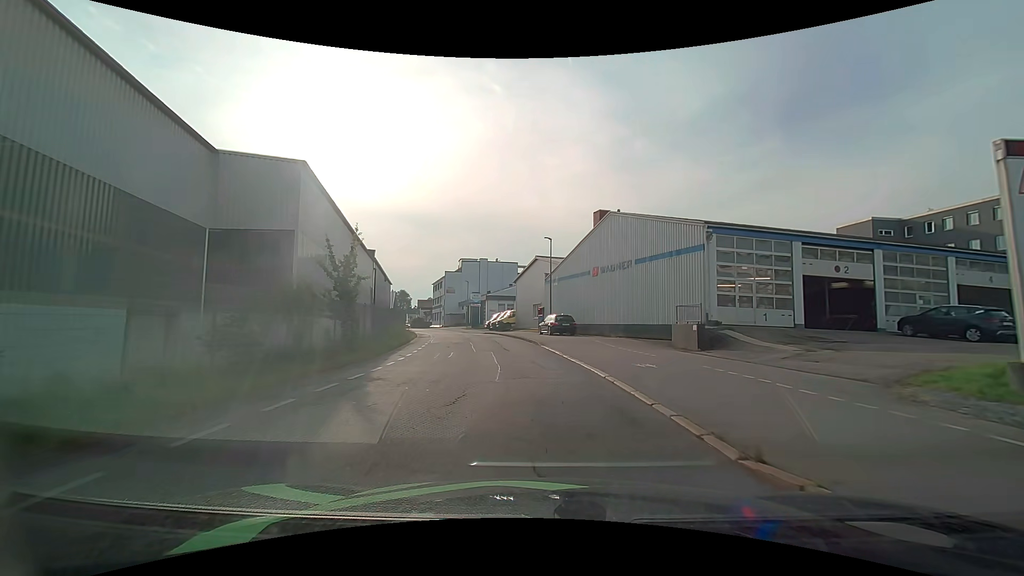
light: Day
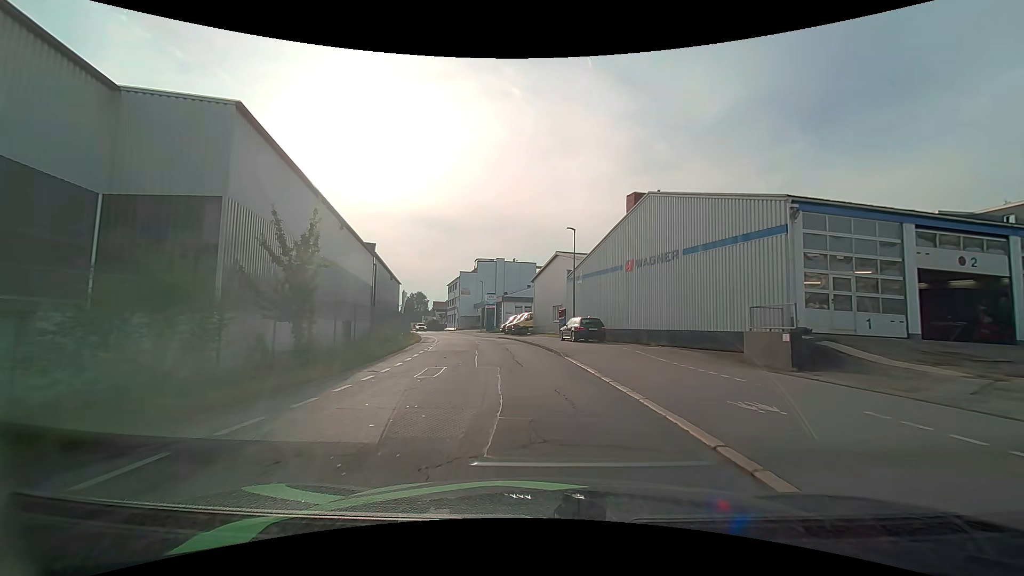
(-0.2, +5.7) m; -3°
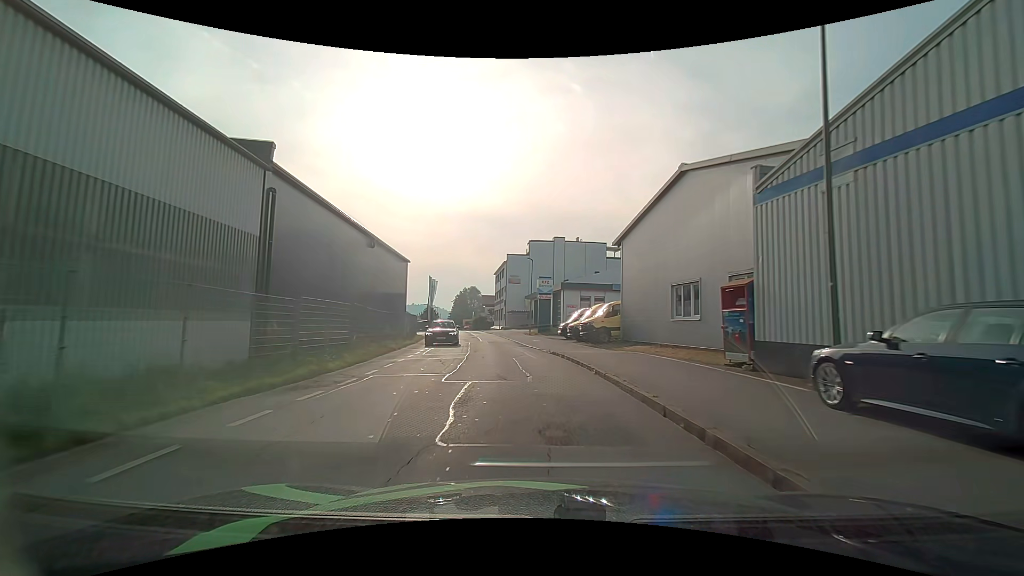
(-1.3, +24.8) m; -7°
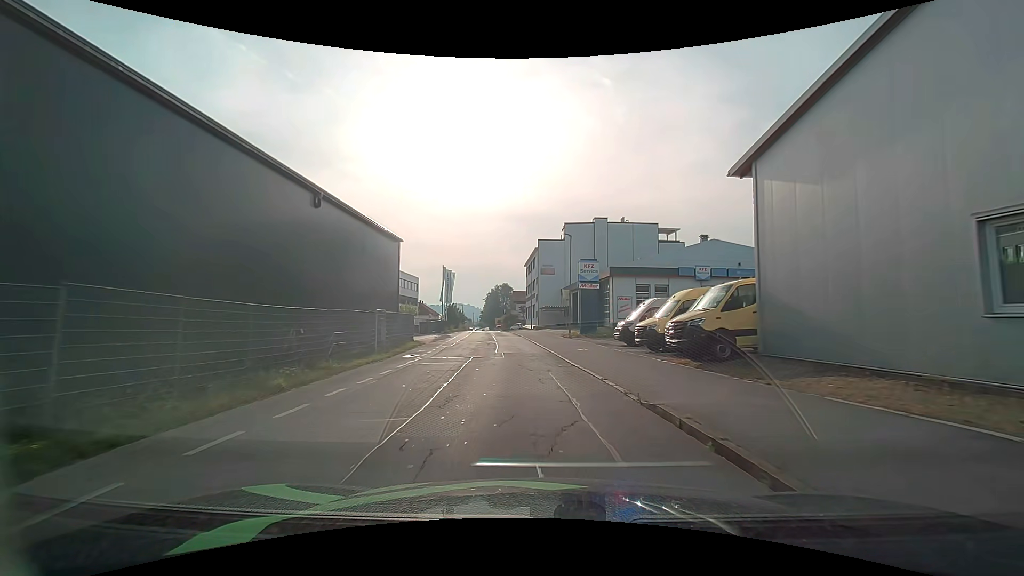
(-0.9, +13.4) m; -5°
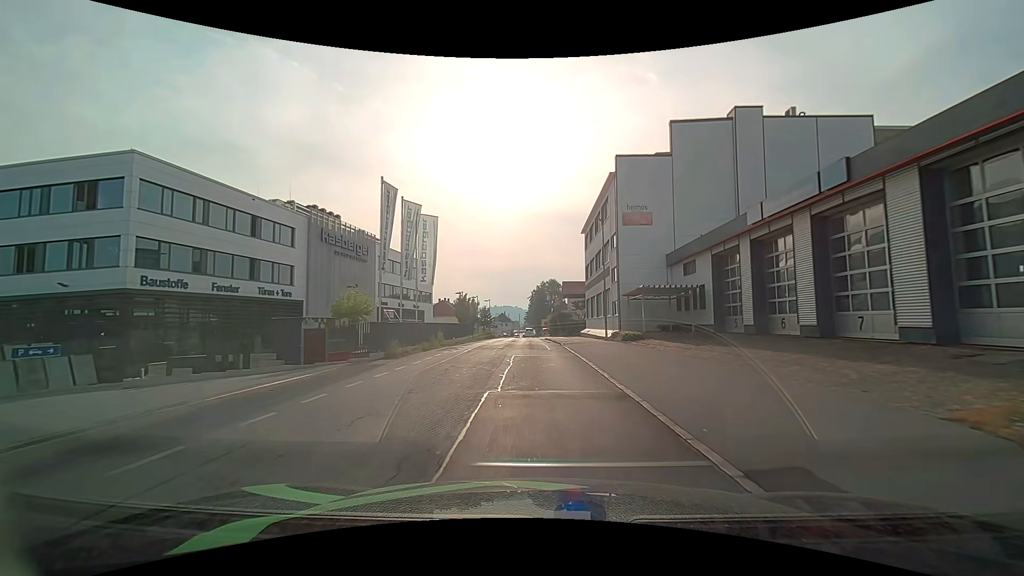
(-1.3, +35.6) m; -4°
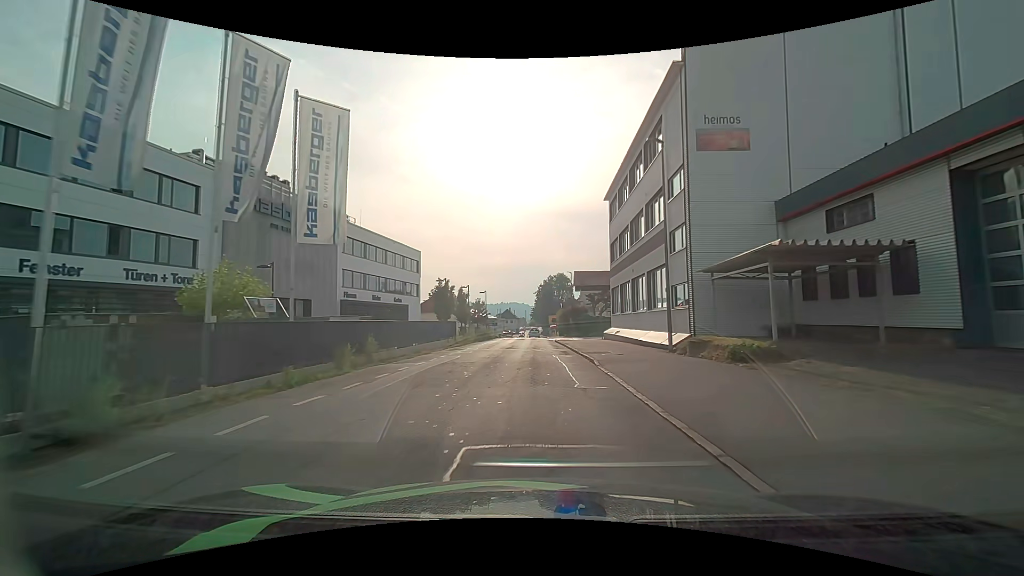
(-0.2, +14.6) m; -1°
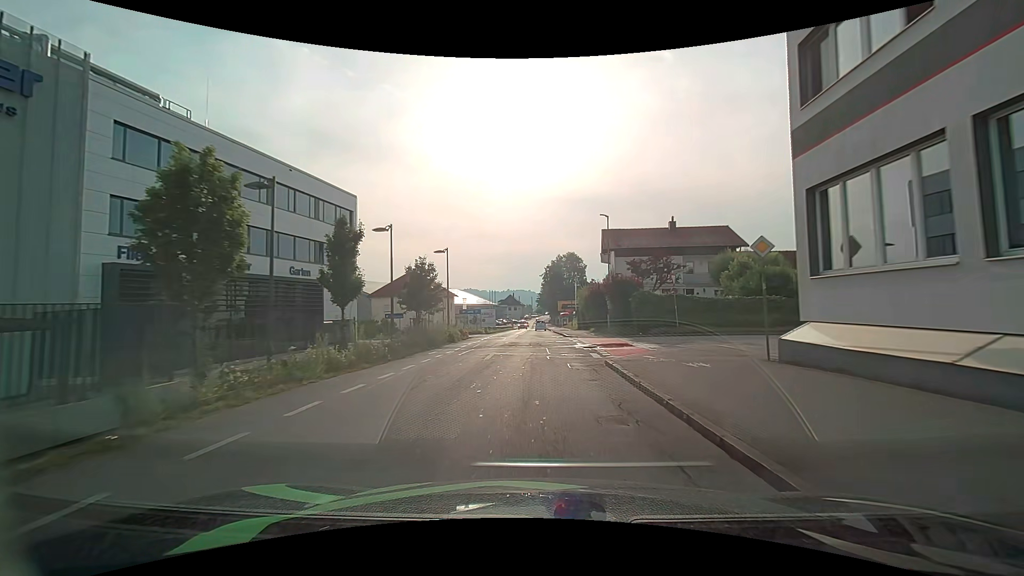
(-0.3, +29.4) m; -1°
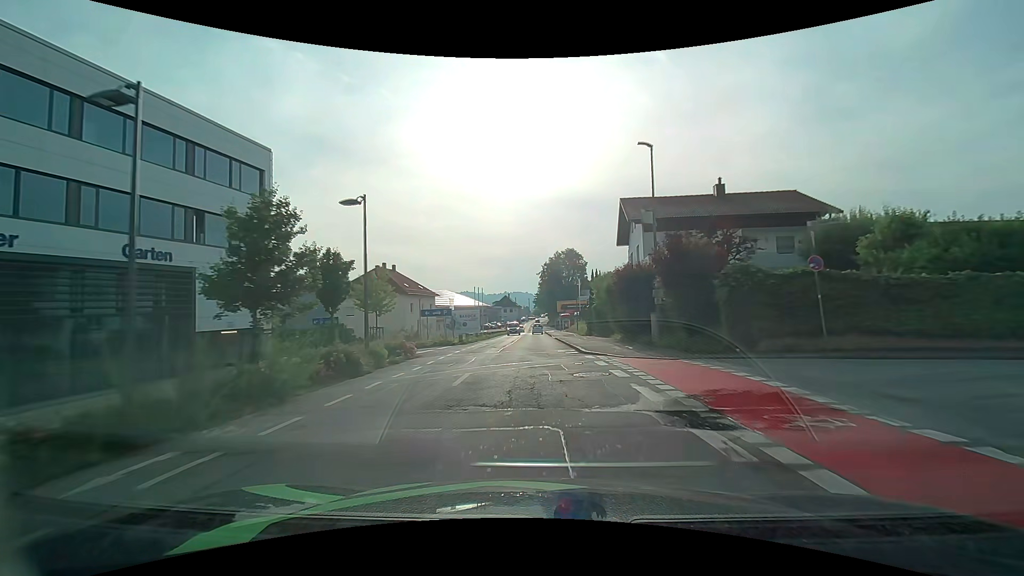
(+0.2, +14.8) m; +1°
(0, +10) (0, +20) (0, +30) (0, +40) (0, +50) (0, +60) (0, +70) (0, +80) (0, +90) (-1, +100) m
